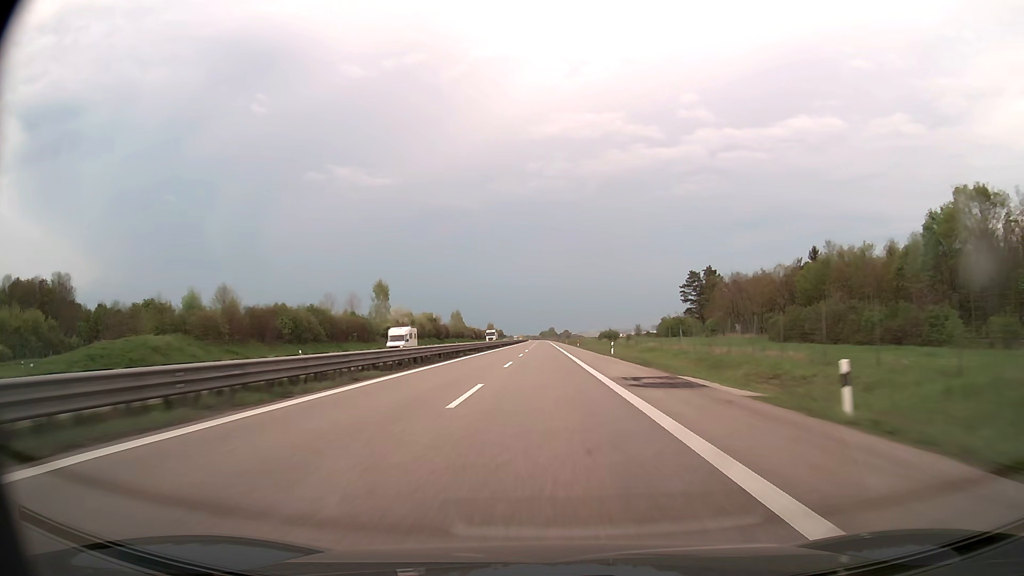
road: trunk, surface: asphalt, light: Day
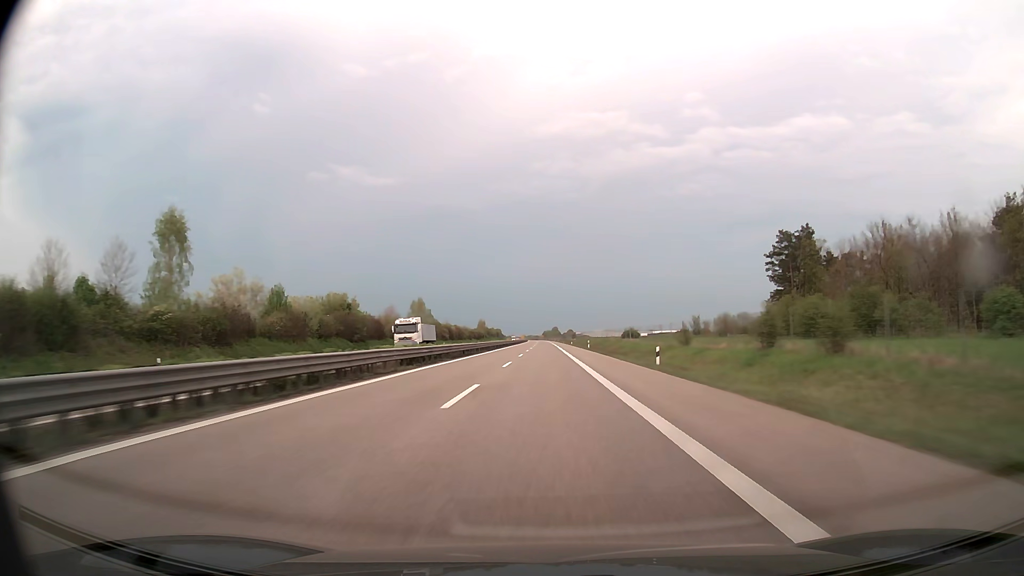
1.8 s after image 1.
(-0.1, +71.5) m; 0°
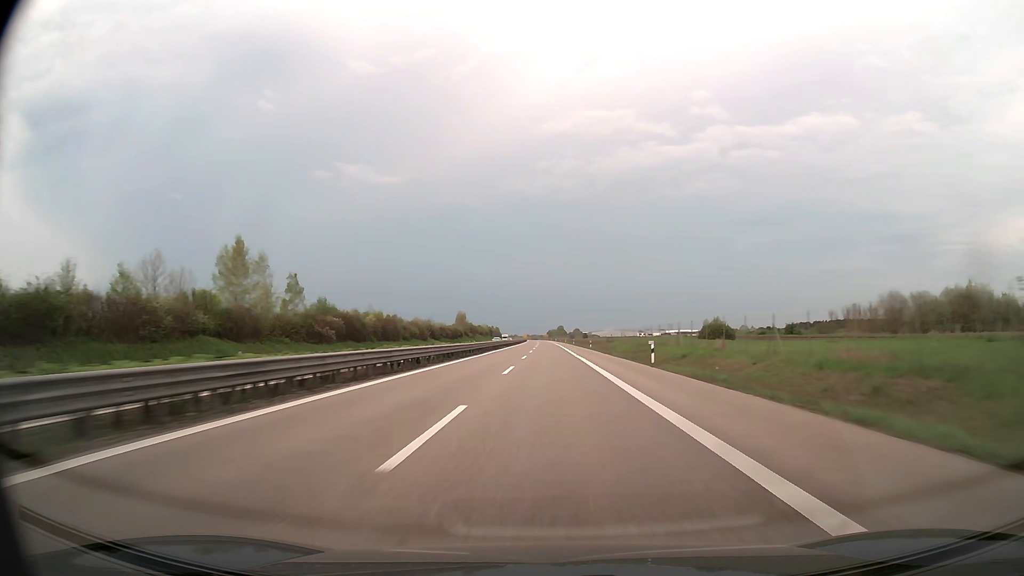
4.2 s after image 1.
(-0.4, +95.4) m; 0°
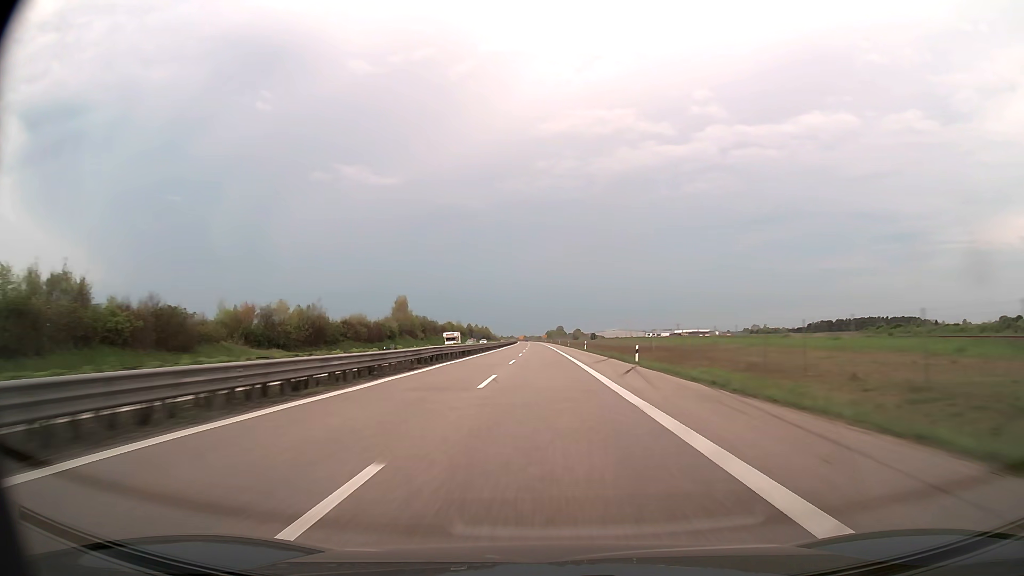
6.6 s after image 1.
(+0.2, +95.4) m; 0°
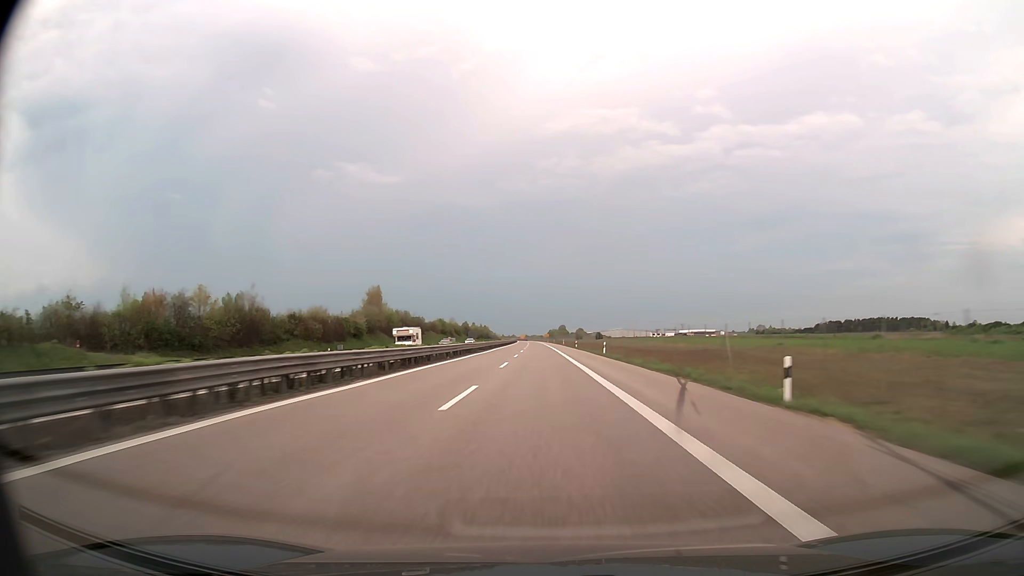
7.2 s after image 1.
(0.0, +23.8) m; 0°
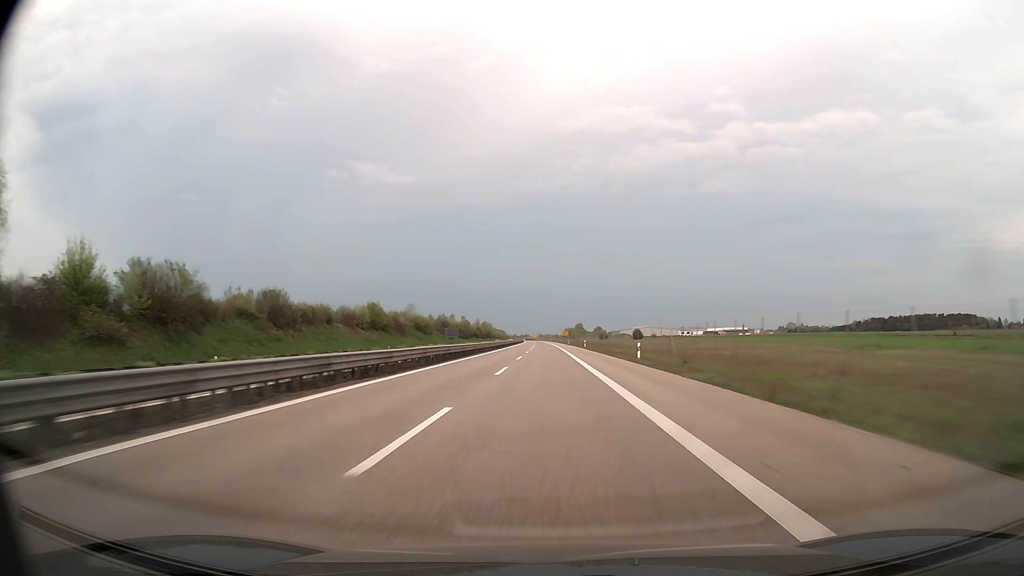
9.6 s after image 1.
(-1.3, +95.3) m; -1°
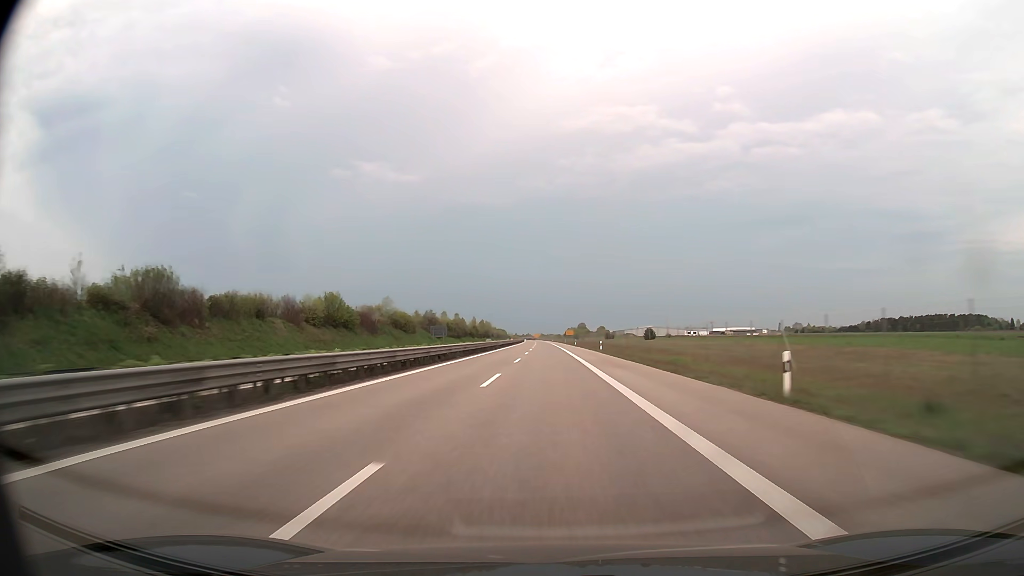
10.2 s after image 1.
(0.0, +23.8) m; 0°
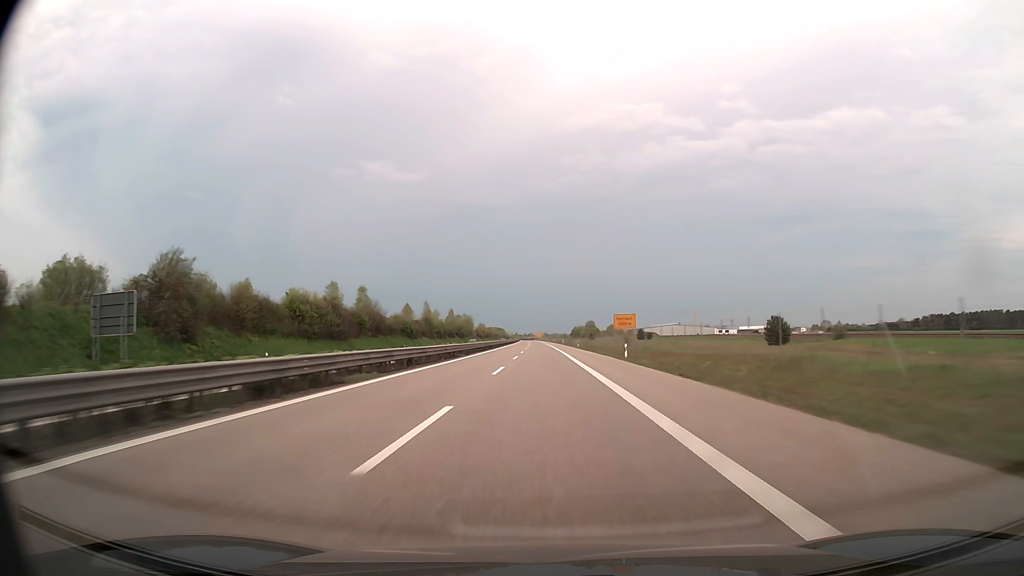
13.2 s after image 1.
(-0.3, +119.0) m; 0°
(0, +10) (0, +20) (0, +30) (0, +40) (0, +50) (0, +60) (0, +70) (-1, +80) (-1, +90) (-1, +100) m
